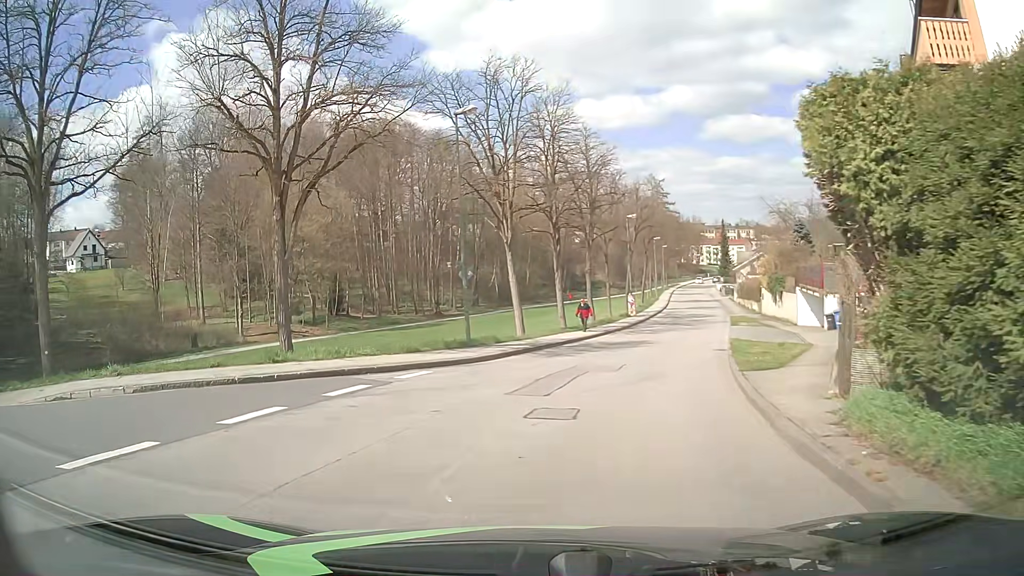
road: unclassified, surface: asphalt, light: Day
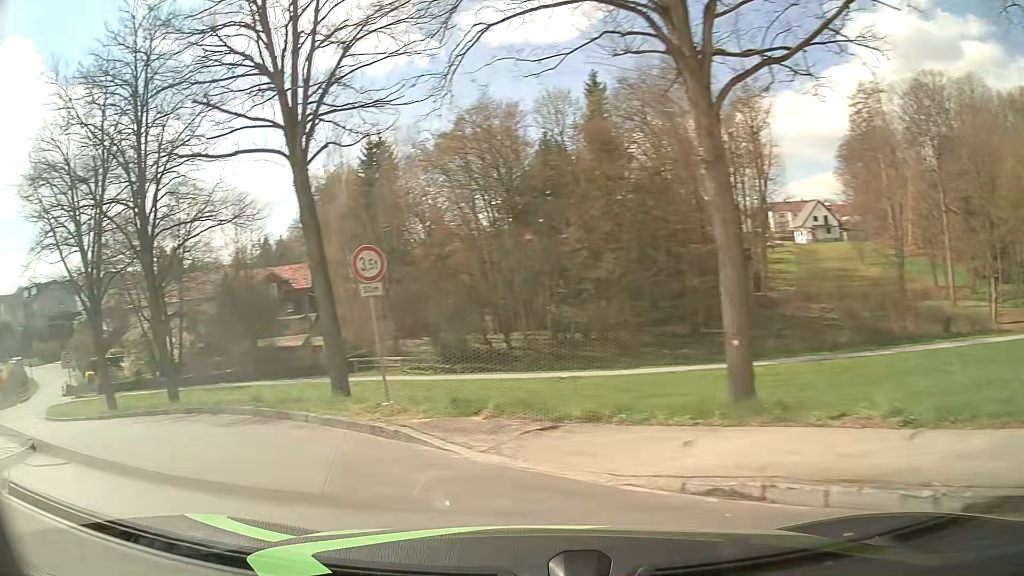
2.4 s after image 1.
(-4.5, +8.6) m; -65°
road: residential
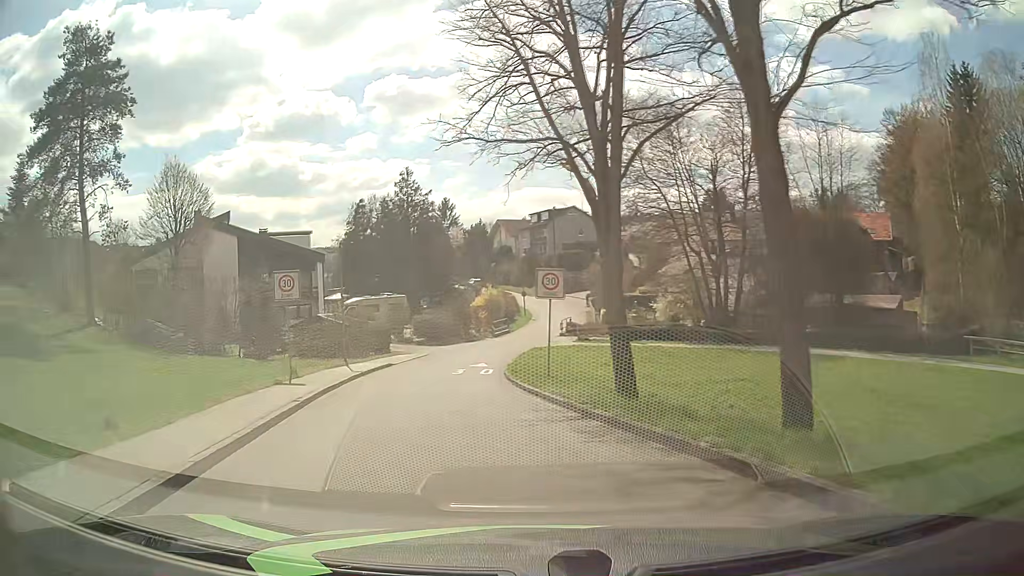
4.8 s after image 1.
(-7.7, +13.0) m; -47°
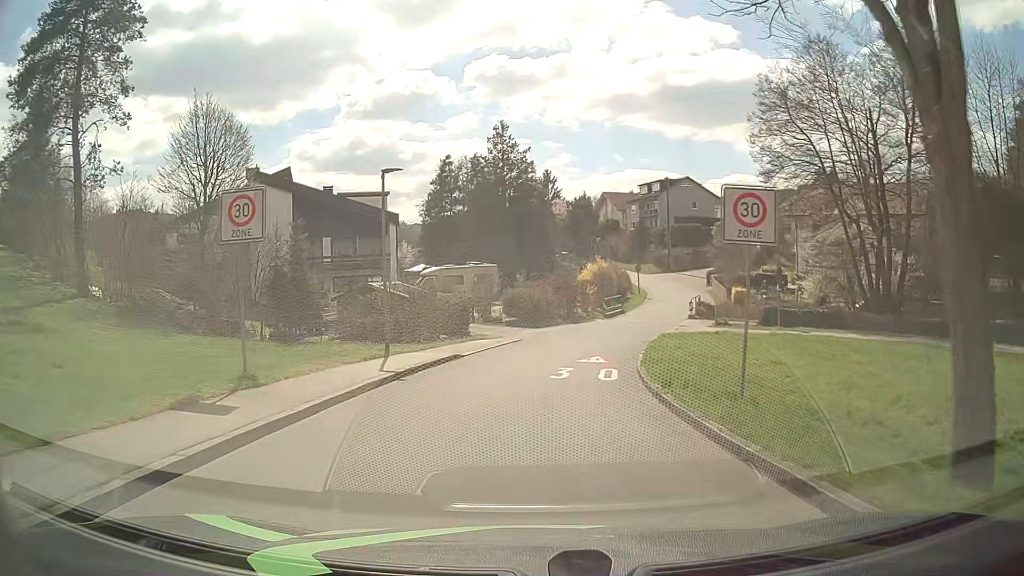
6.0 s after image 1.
(-0.9, +10.3) m; -9°
(0, +10) (+1, +20) (+4, +30) (+7, +39) (+10, +49) (+13, +58) (+15, +68) (+20, +77) (+26, +84) (+32, +92) m
